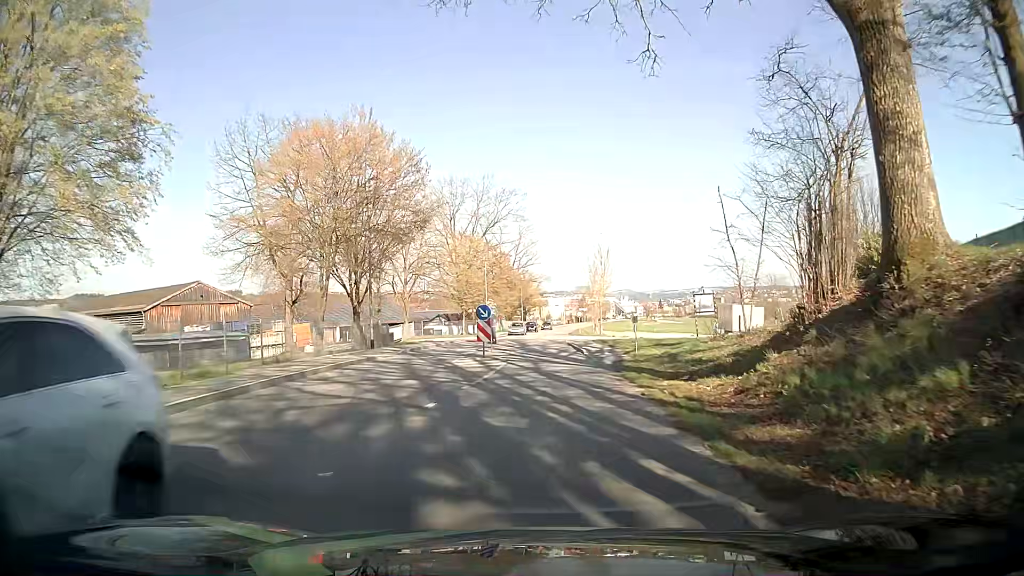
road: tertiary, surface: asphalt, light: Day
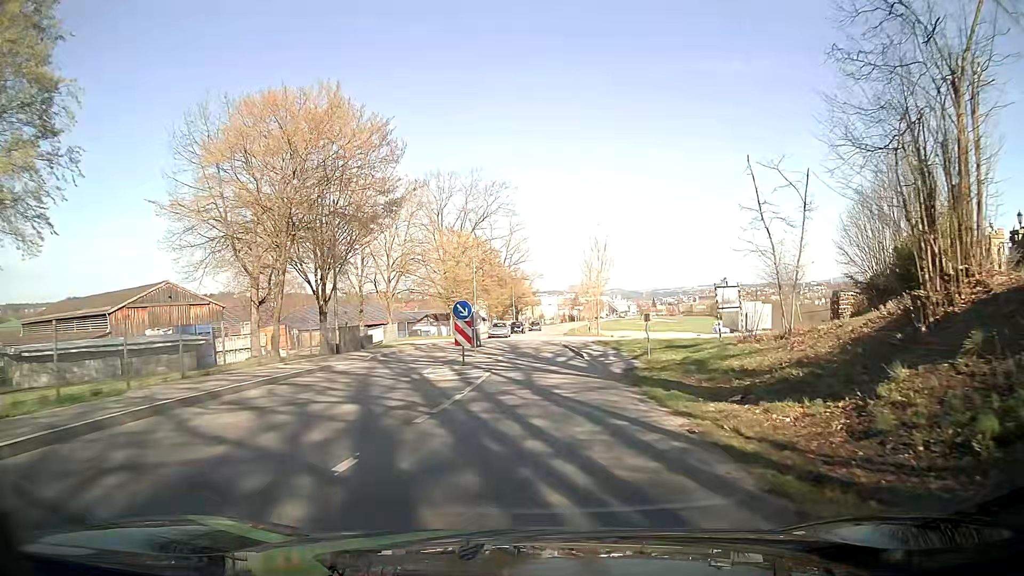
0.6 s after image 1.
(0.0, +4.7) m; +1°
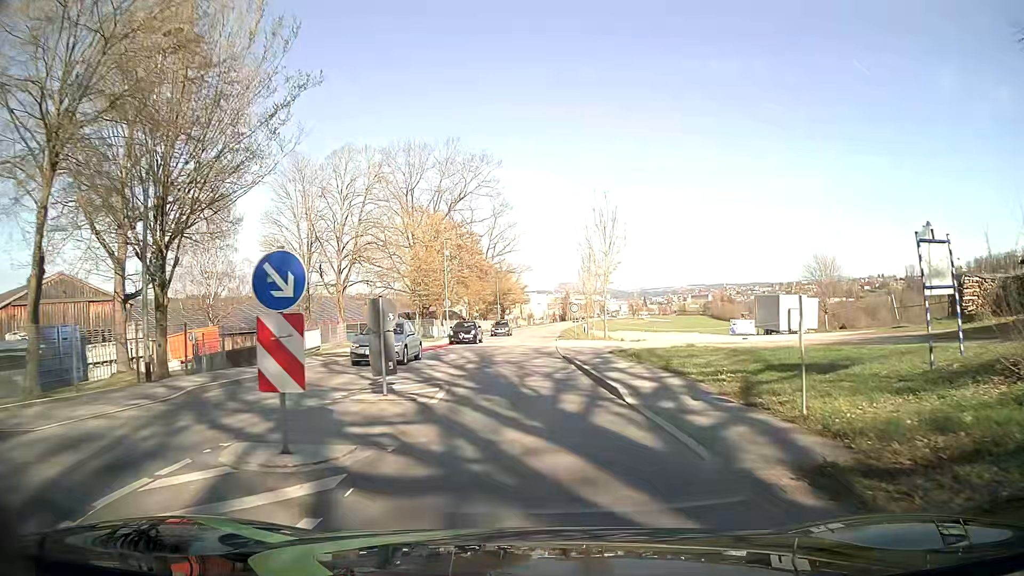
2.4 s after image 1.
(0.0, +14.0) m; +1°
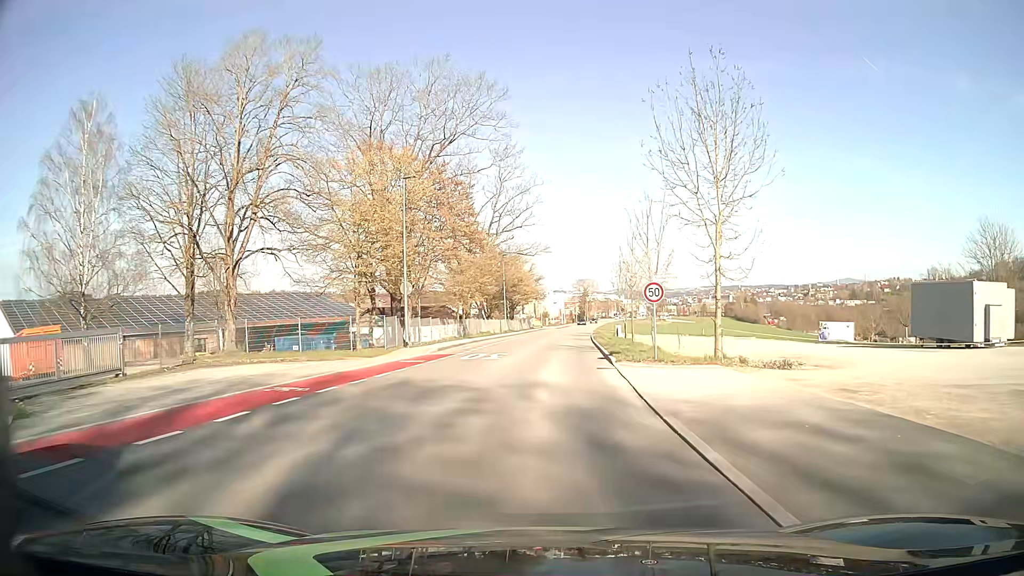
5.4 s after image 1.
(-0.5, +23.3) m; -1°
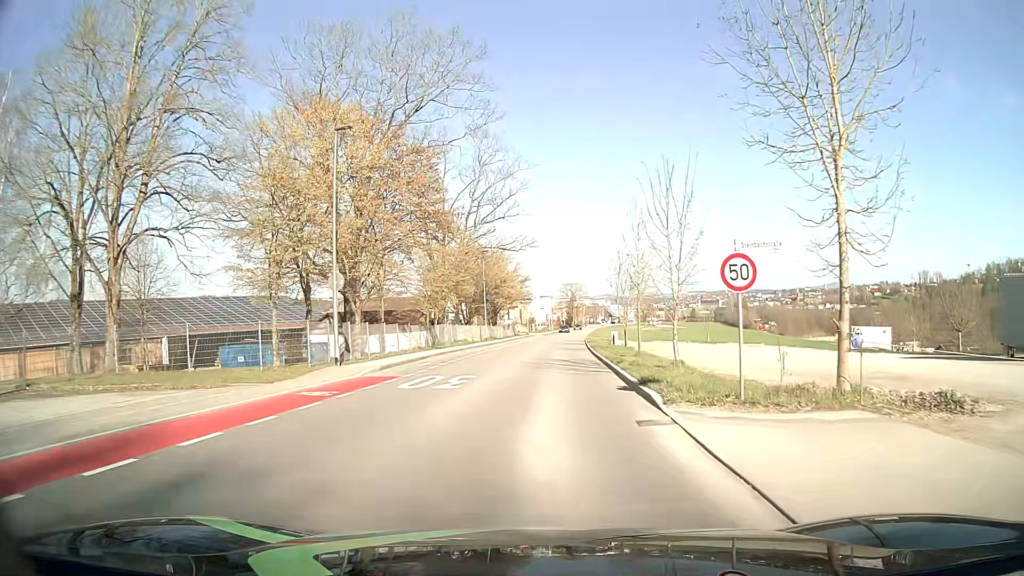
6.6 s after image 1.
(+0.1, +9.3) m; +1°
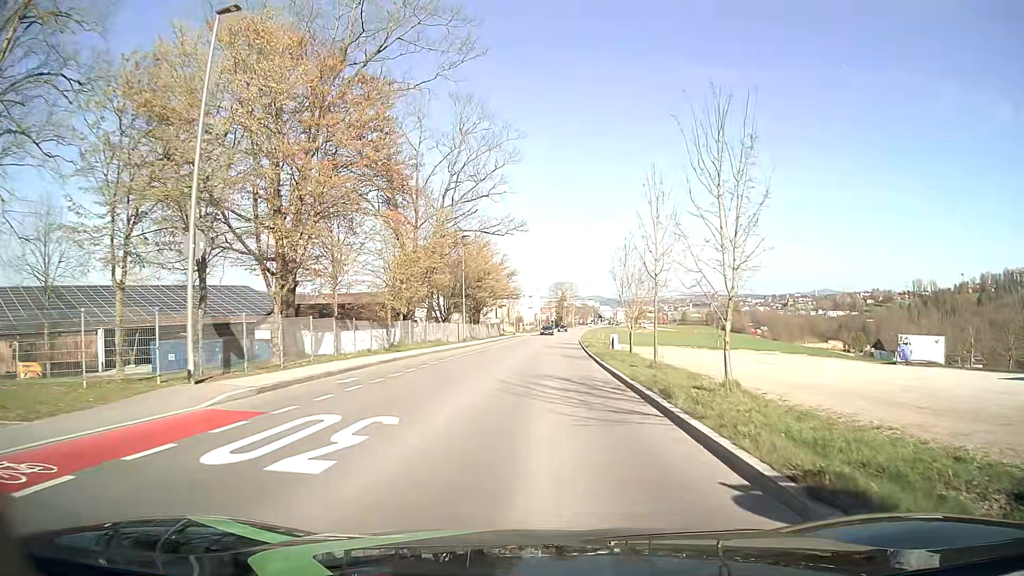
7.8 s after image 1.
(0.0, +9.3) m; +1°
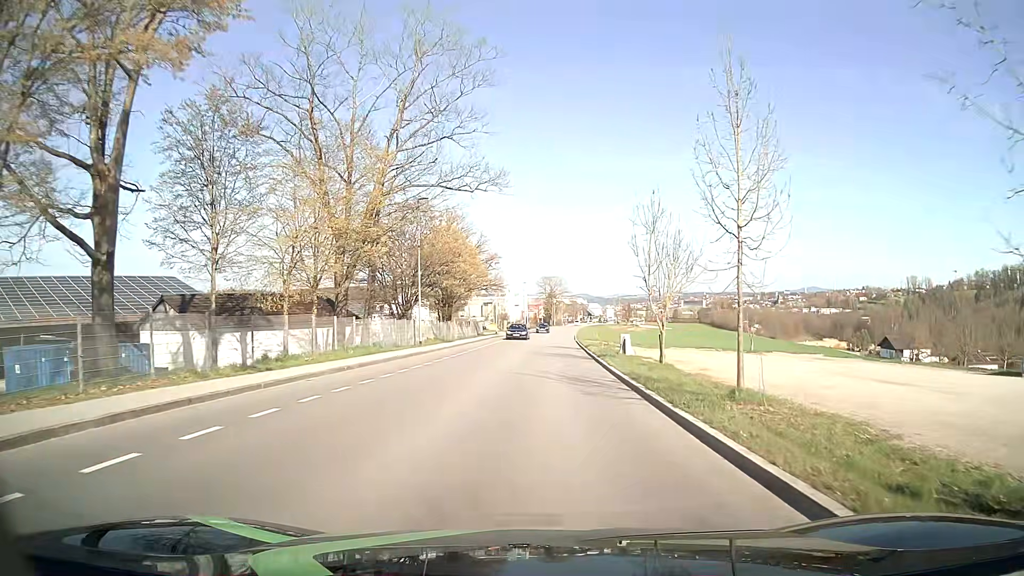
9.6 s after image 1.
(+0.2, +15.0) m; +1°
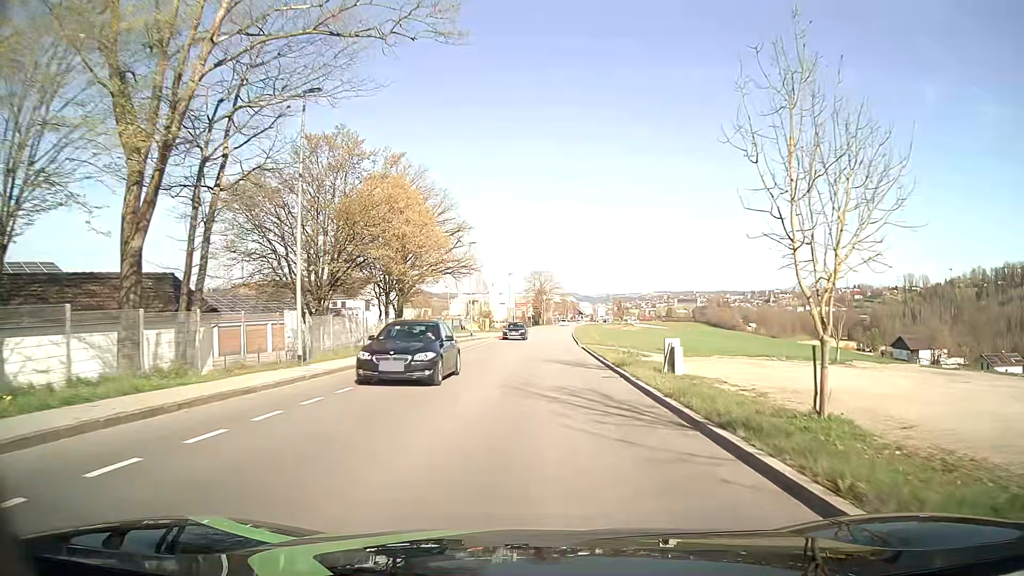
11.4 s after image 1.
(+0.1, +18.4) m; +1°
(0, +10) (0, +20) (+1, +30) (+1, +40) (+1, +50) (+2, +60) (+2, +70) (+3, +80) (+4, +90) (+4, +100) m
